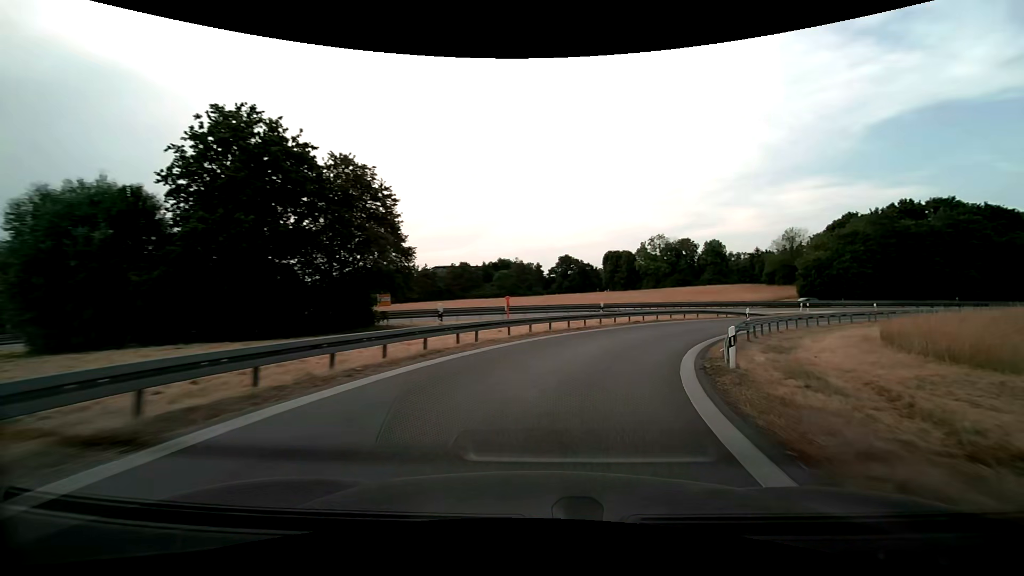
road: motorway_link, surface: asphalt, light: Day
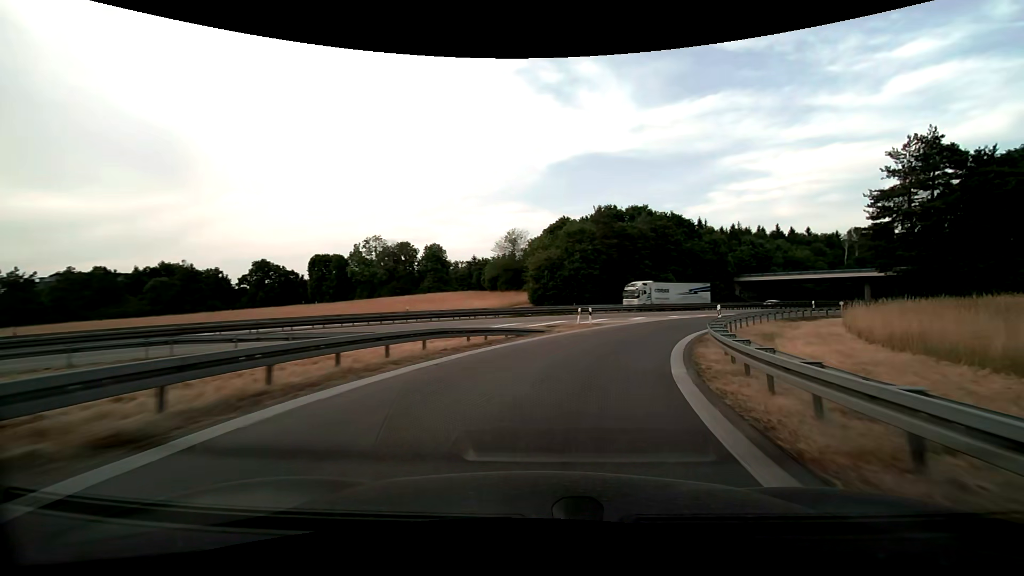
(+7.2, +26.1) m; +31°
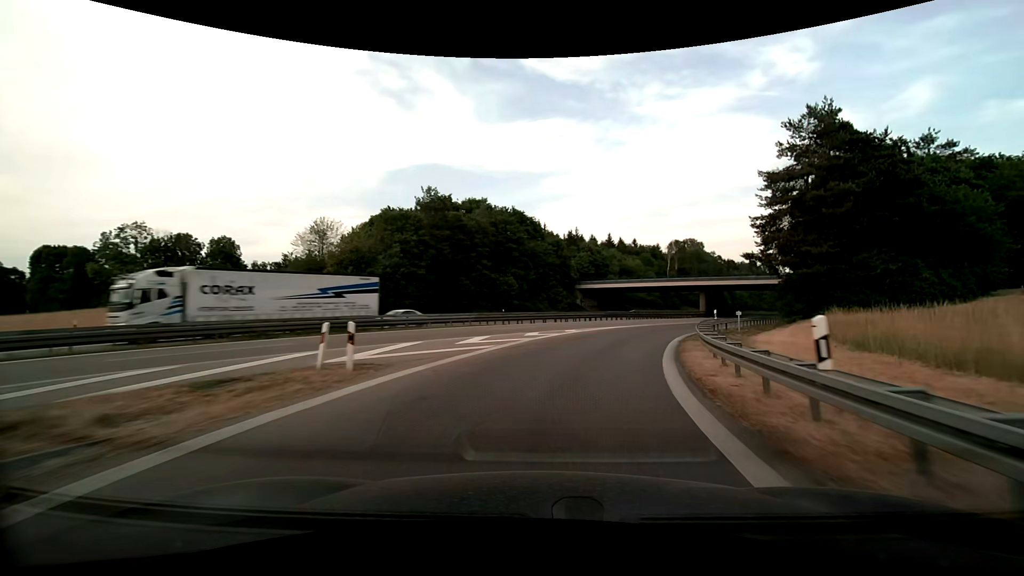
(+3.2, +18.9) m; +18°
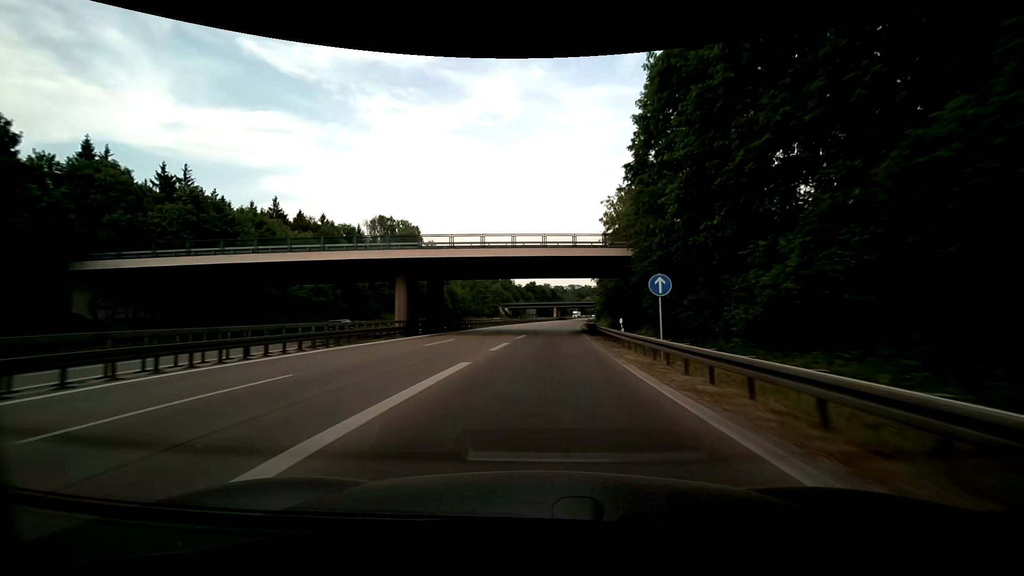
(+18.7, +52.6) m; +32°
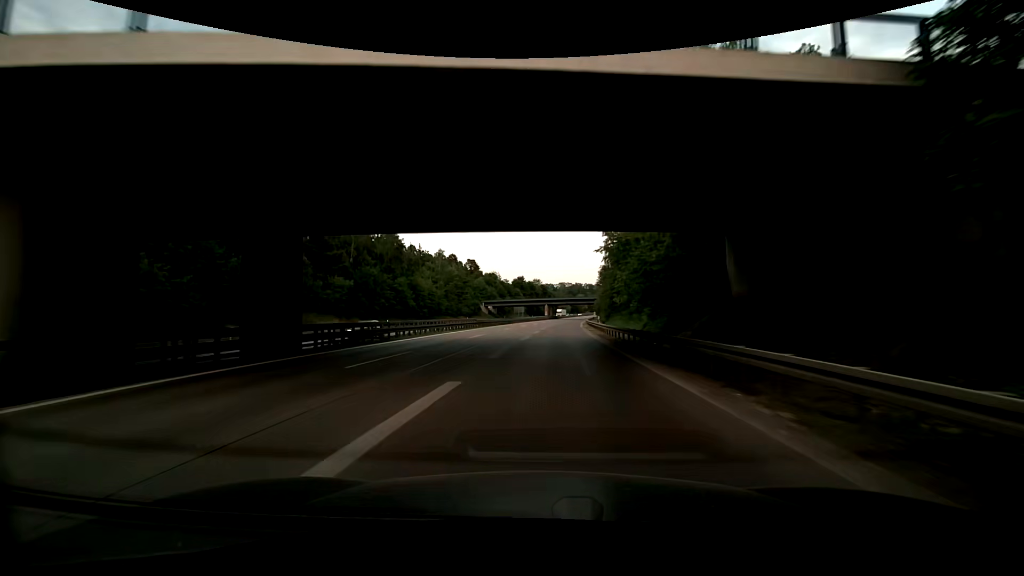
(+0.6, +28.9) m; +2°
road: motorway
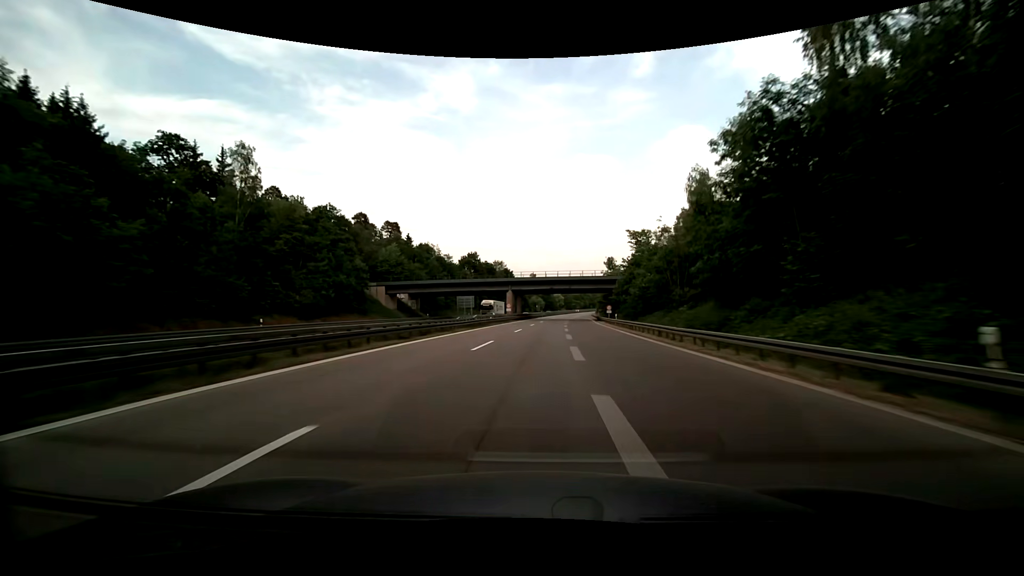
(+1.5, +87.0) m; +4°
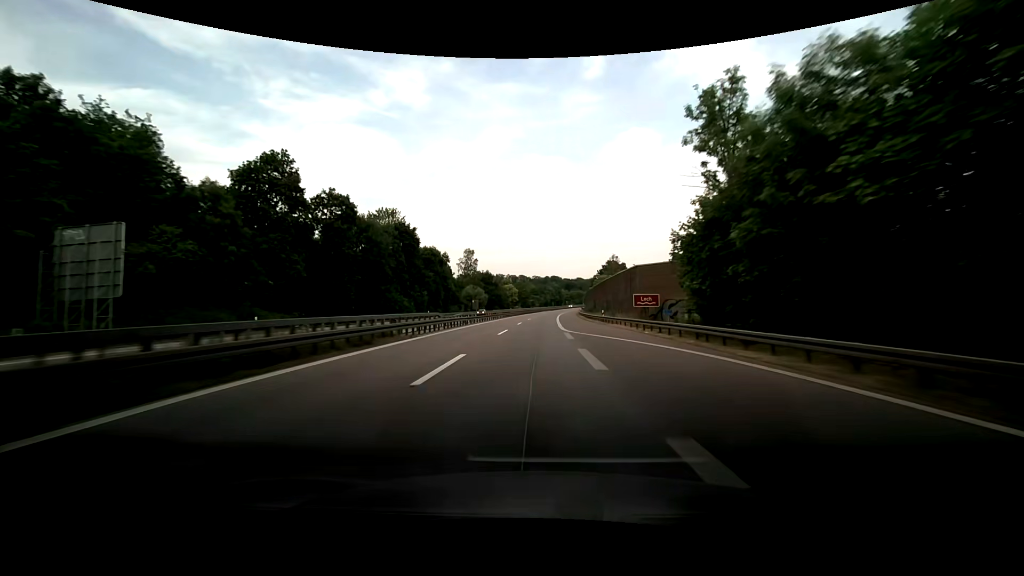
(+4.5, +99.6) m; +5°
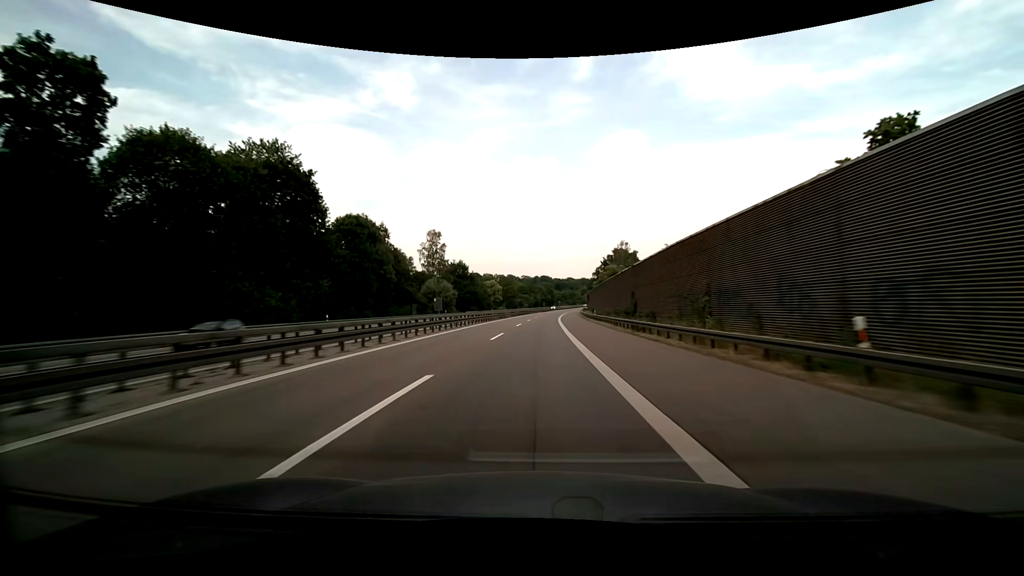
(+0.7, +40.3) m; +1°
(0, +10) (0, +20) (0, +30) (+1, +40) (+1, +50) (+2, +60) (+2, +70) (+2, +80) (+3, +90) (+4, +100) m
